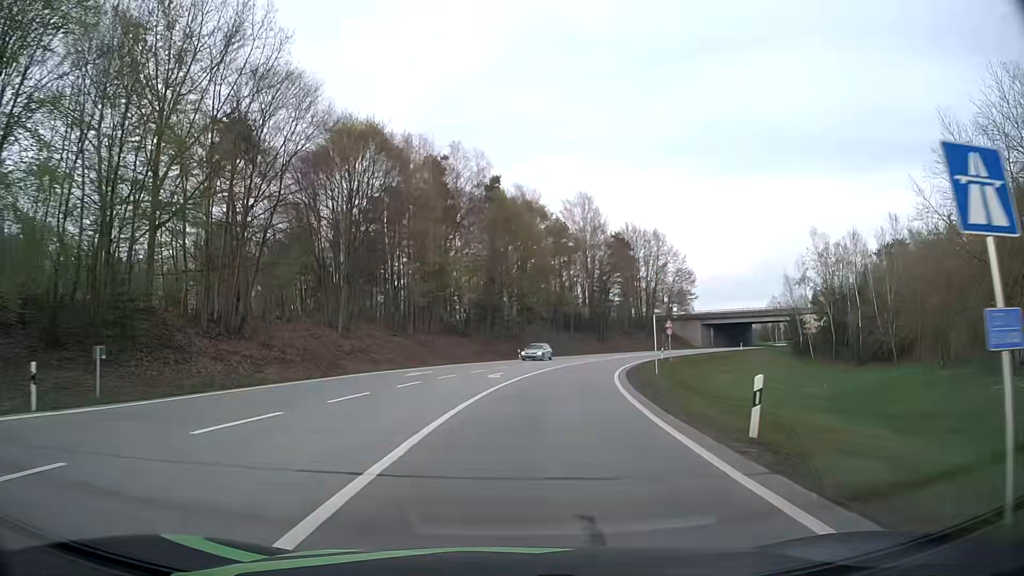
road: motorway_link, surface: asphalt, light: Day
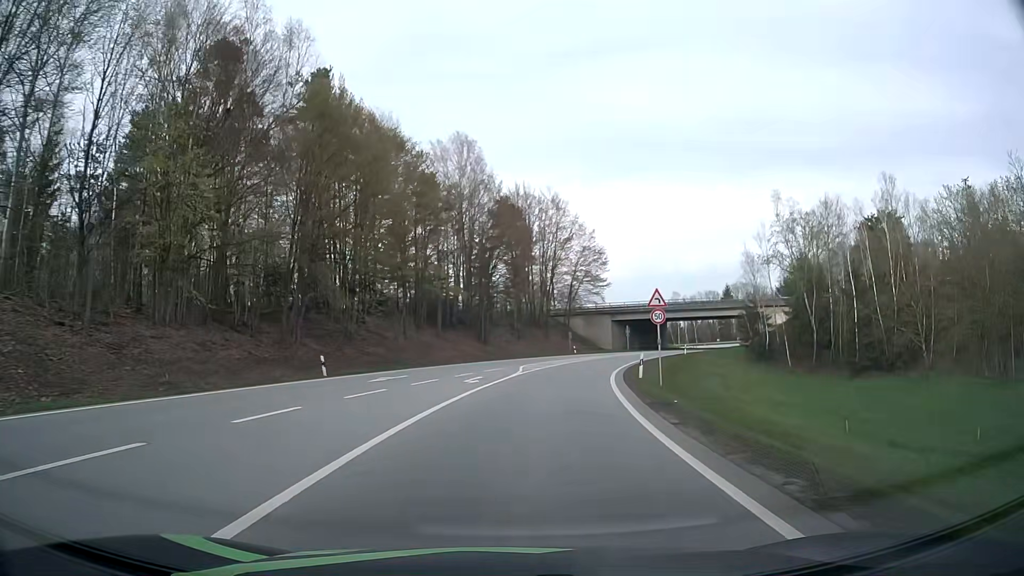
(+3.3, +33.7) m; +11°
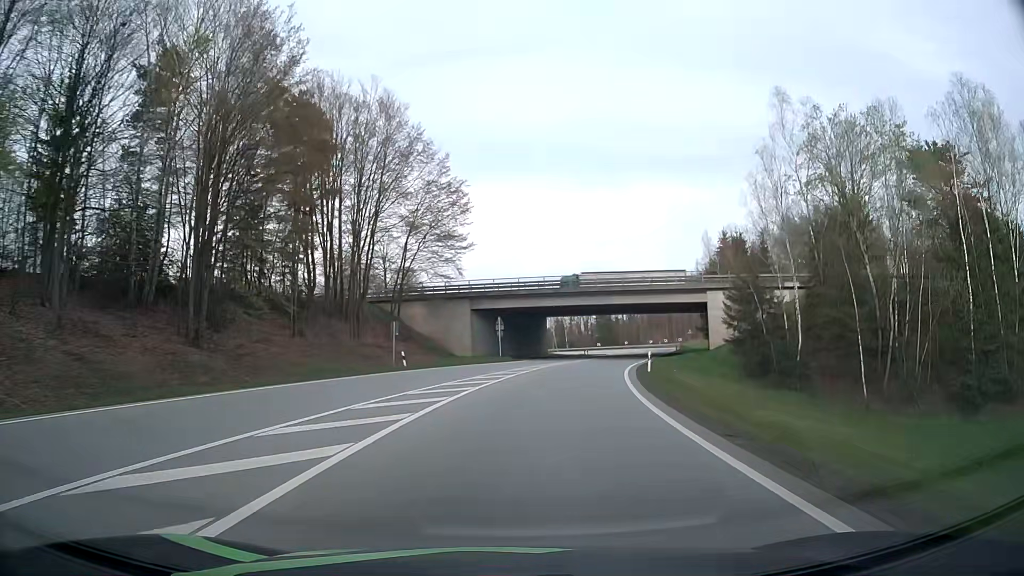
(+4.8, +42.3) m; +13°
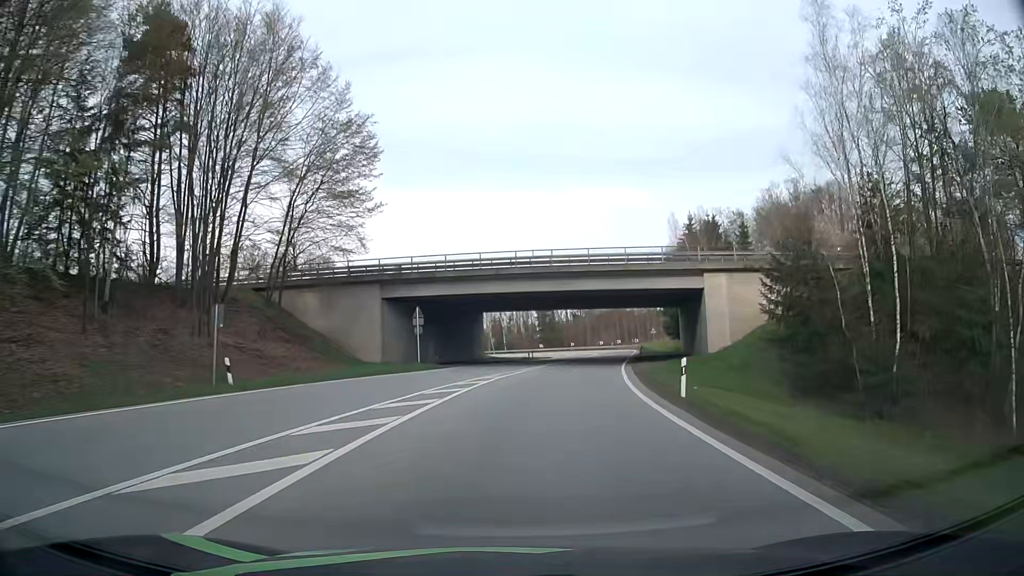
(+0.8, +17.1) m; +5°
(0, +10) (+1, +20) (+2, +30) (+4, +40) (+6, +50) (+8, +59) (+10, +69) (+13, +79) (+15, +89) (+16, +99) m
